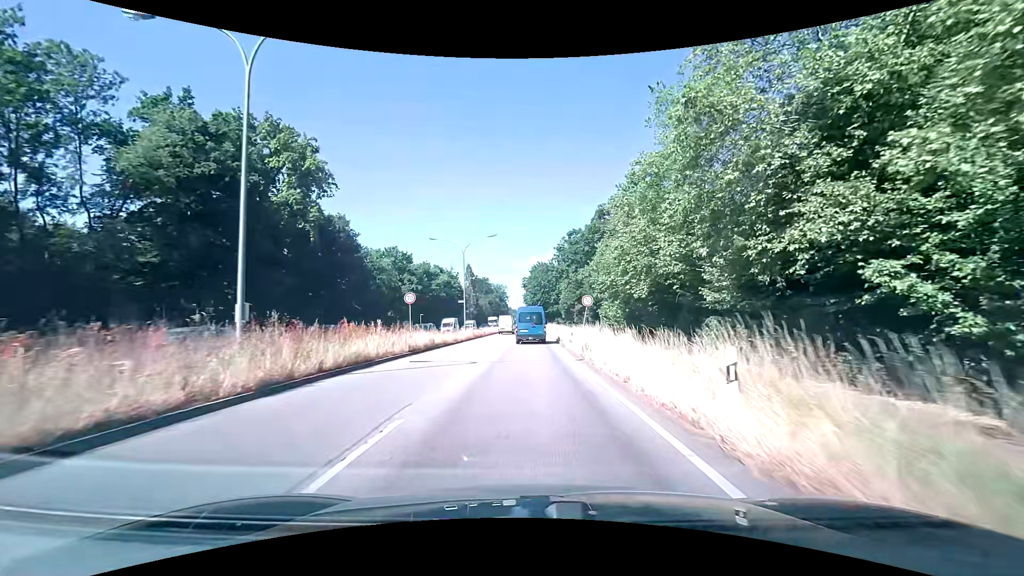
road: primary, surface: asphalt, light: Day
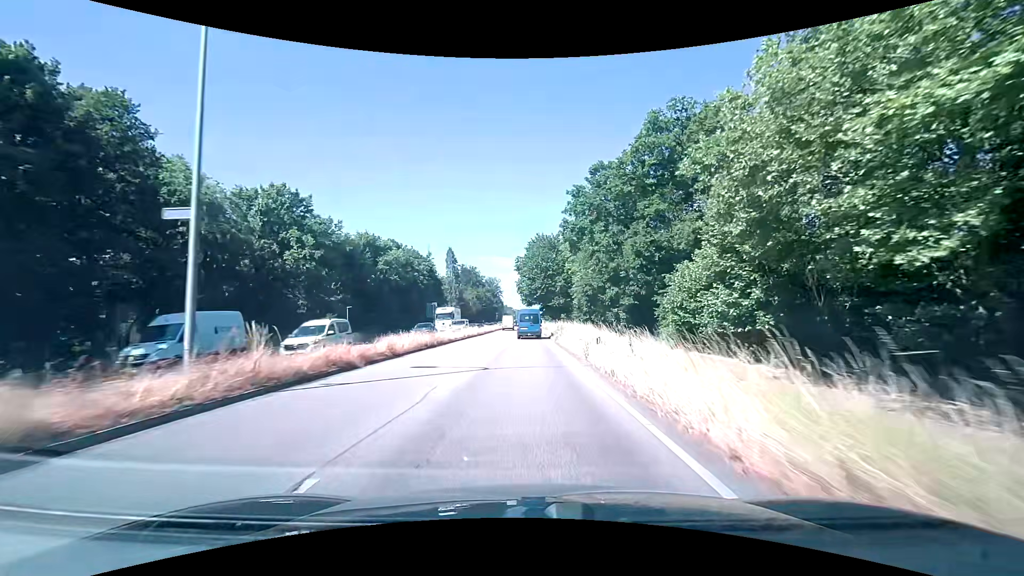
(0.0, +38.9) m; -1°
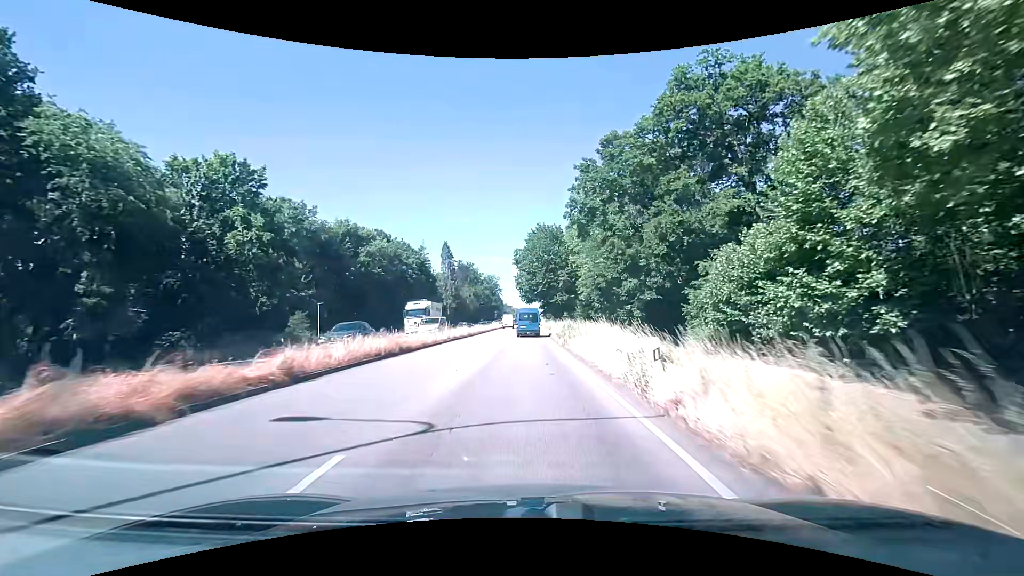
(+0.1, +8.5) m; +1°
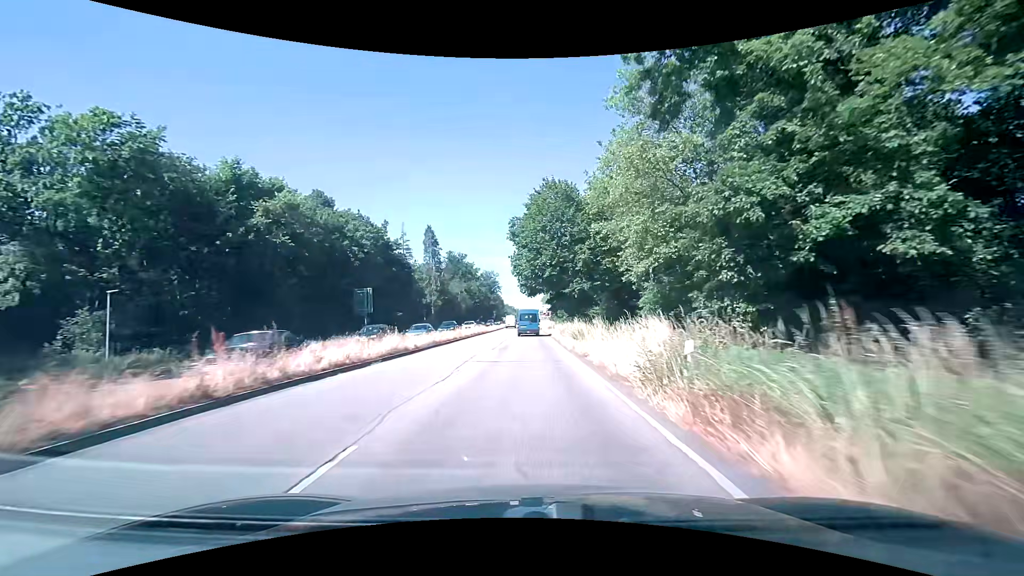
(0.0, +26.9) m; 0°
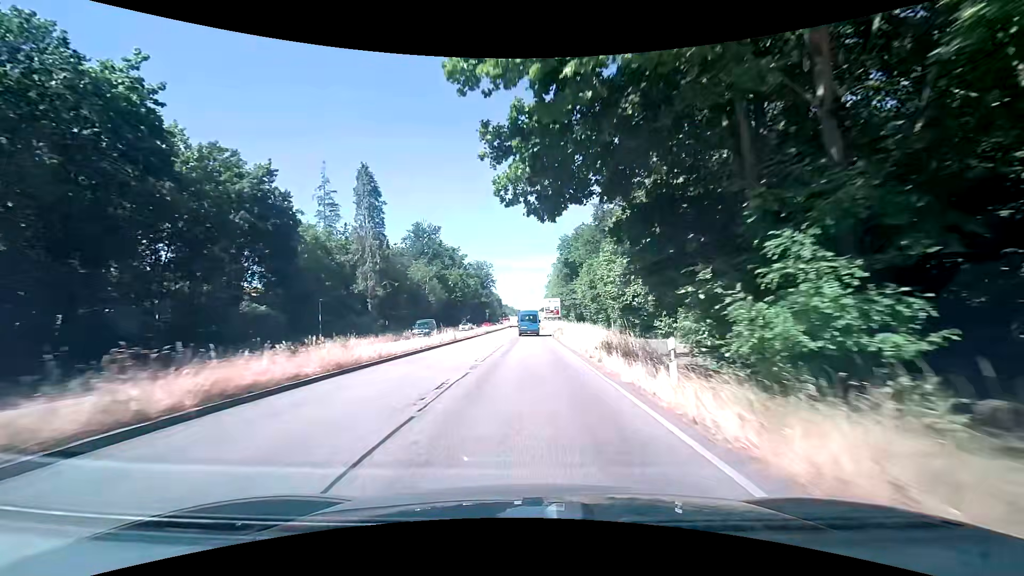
(-0.1, +48.8) m; +1°
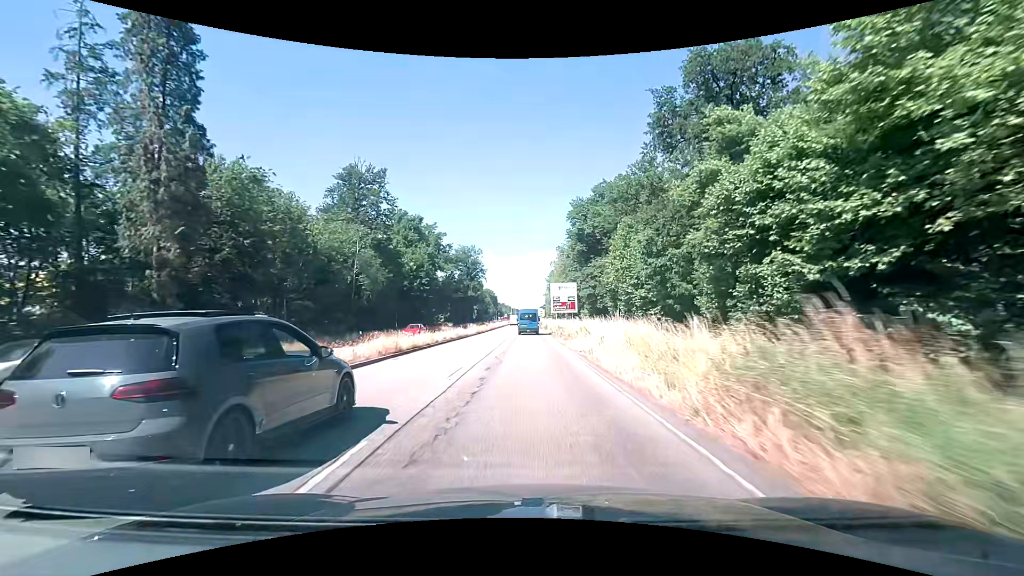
(-0.4, +41.8) m; -1°
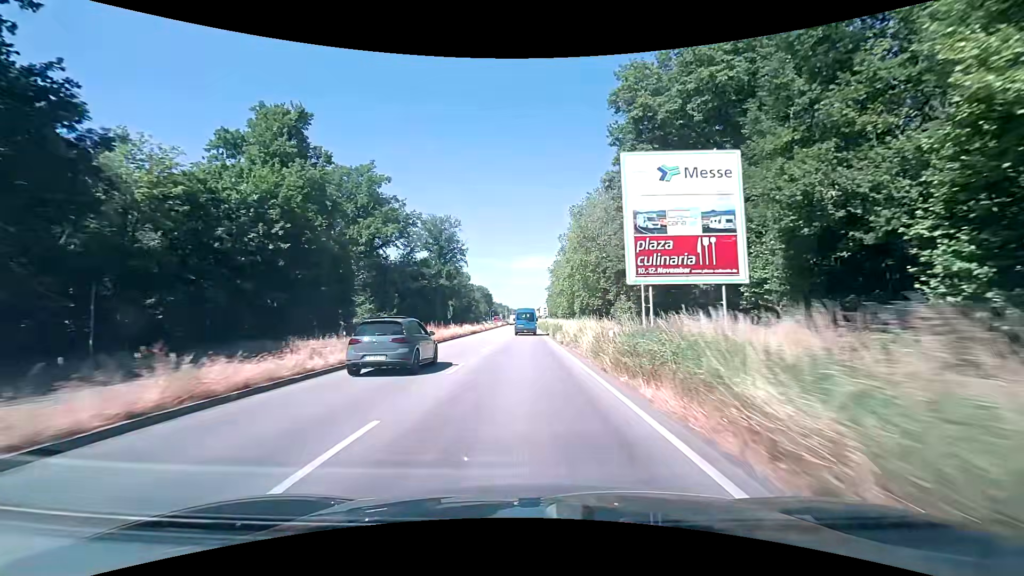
(+0.4, +53.1) m; 0°
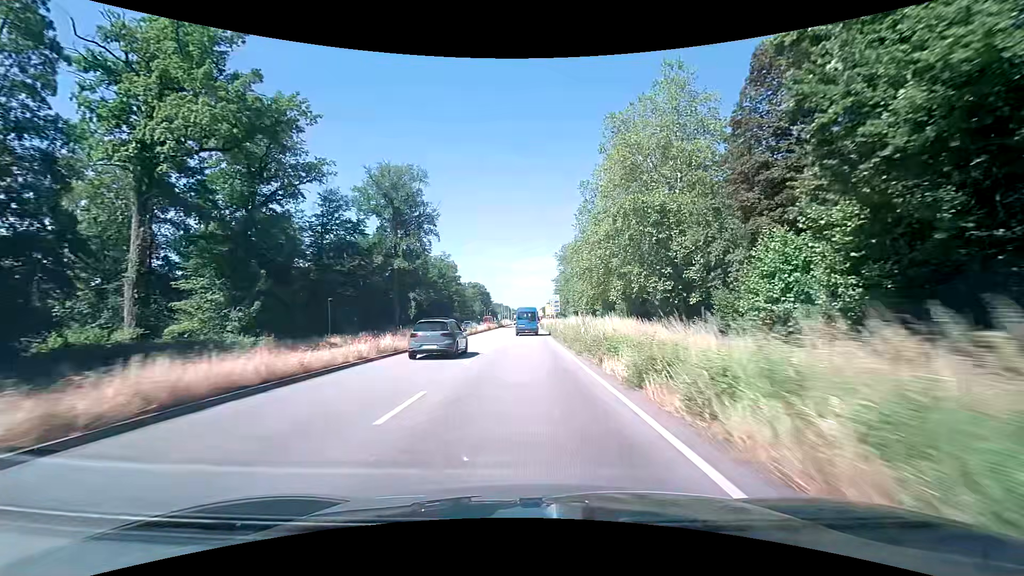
(-0.1, +42.6) m; 0°
(0, +10) (0, +20) (0, +30) (0, +40) (0, +50) (0, +60) (0, +70) (0, +80) (0, +90) (0, +100) m
